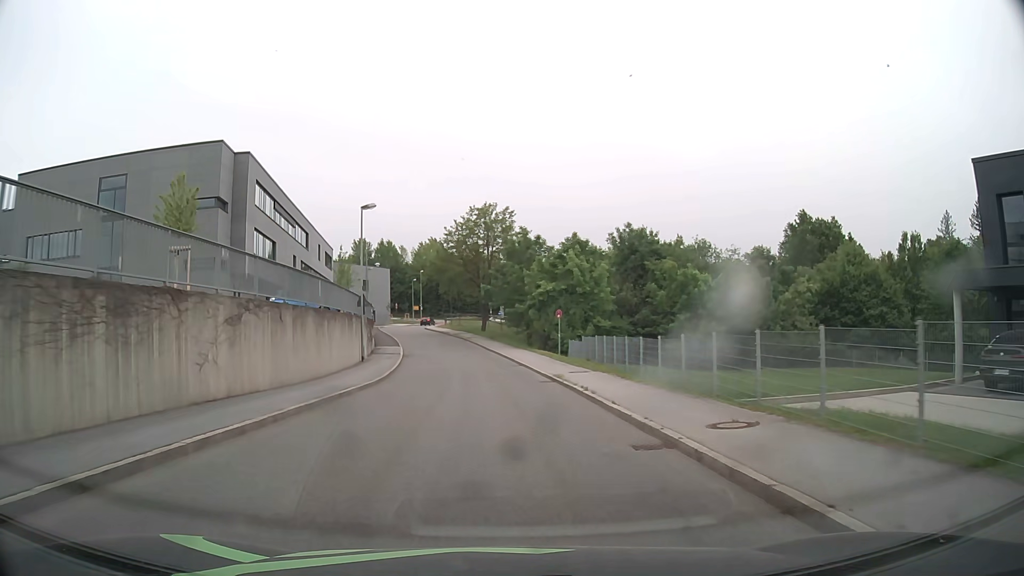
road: residential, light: Day
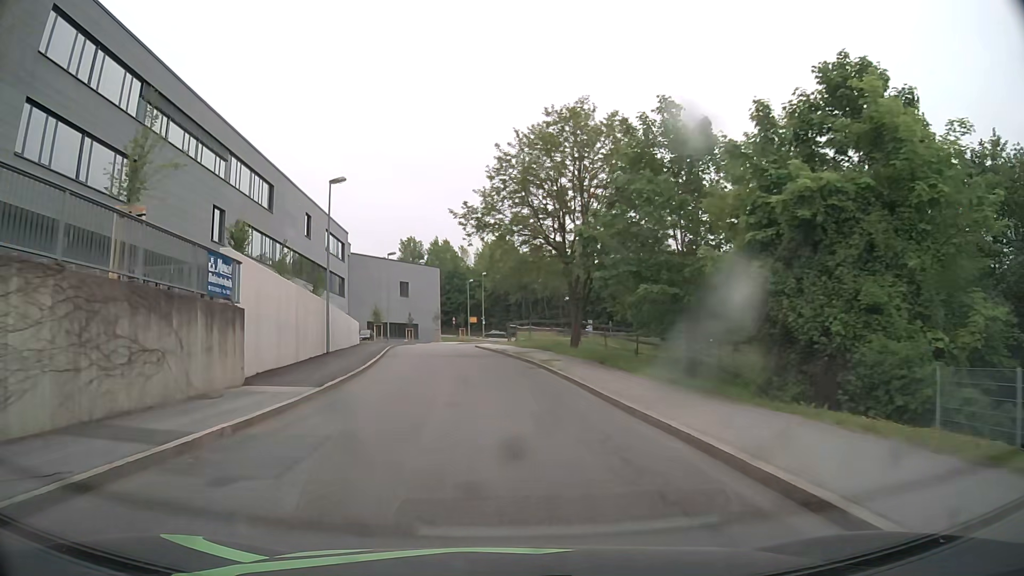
(-1.5, +34.7) m; -6°
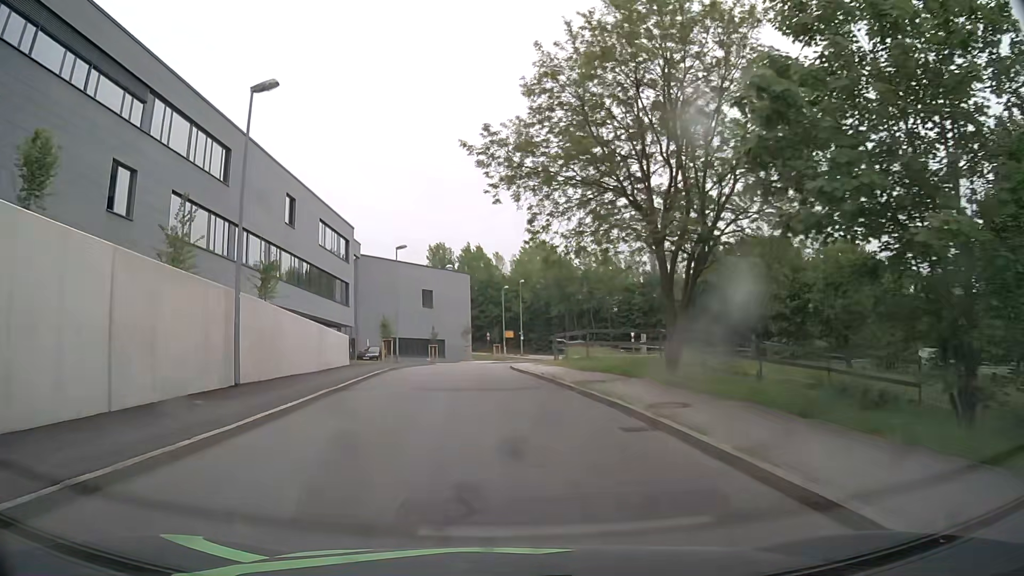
(-0.3, +14.2) m; -3°
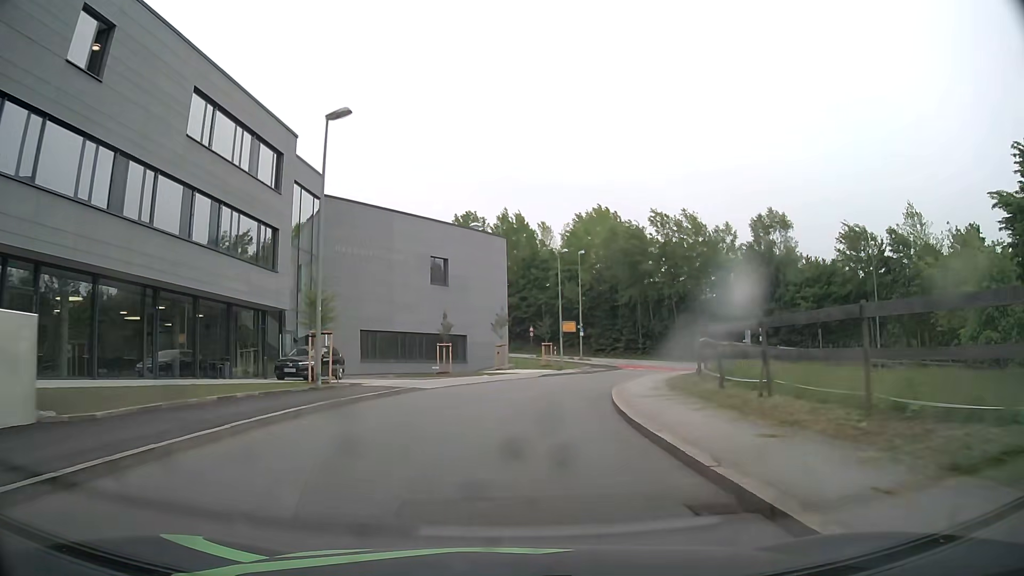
(-1.2, +28.3) m; -3°
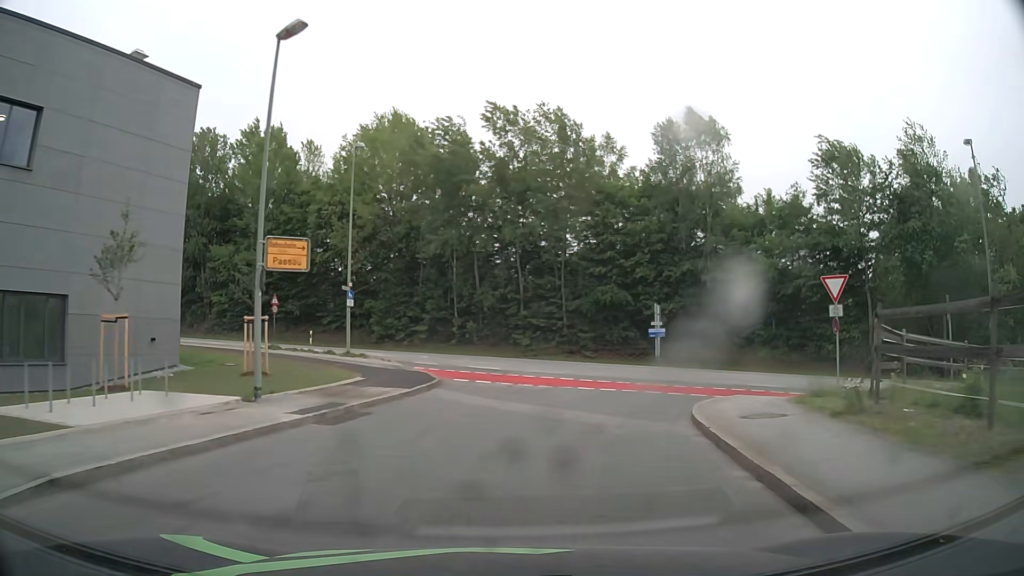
(+3.7, +31.2) m; +18°
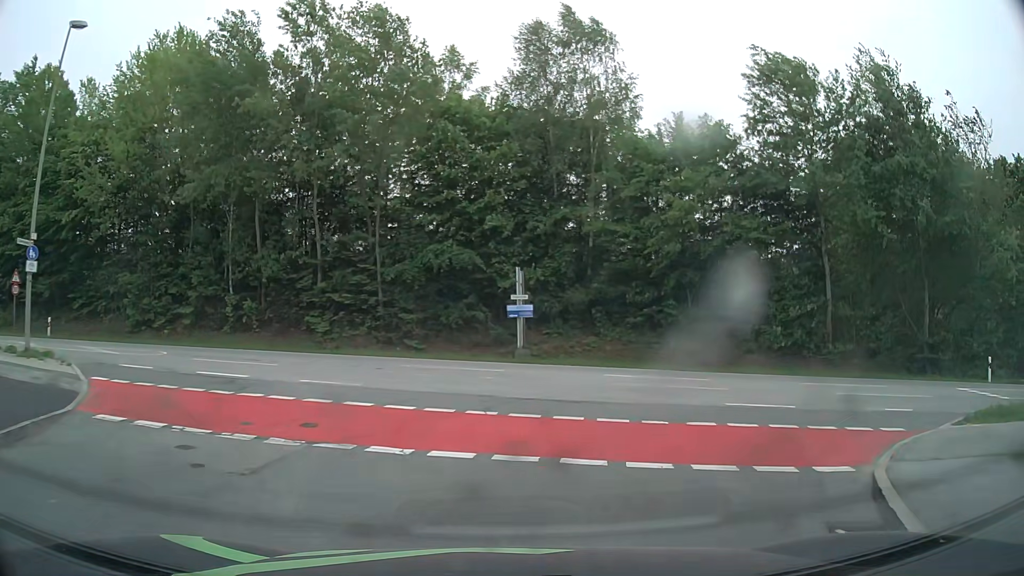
(+1.4, +13.0) m; +15°
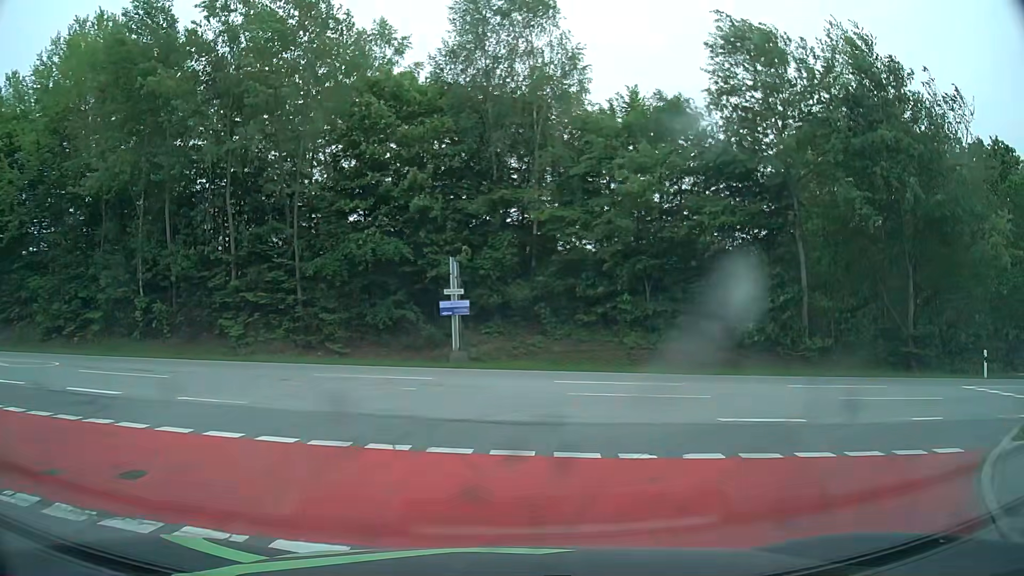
(+0.1, +3.2) m; +4°
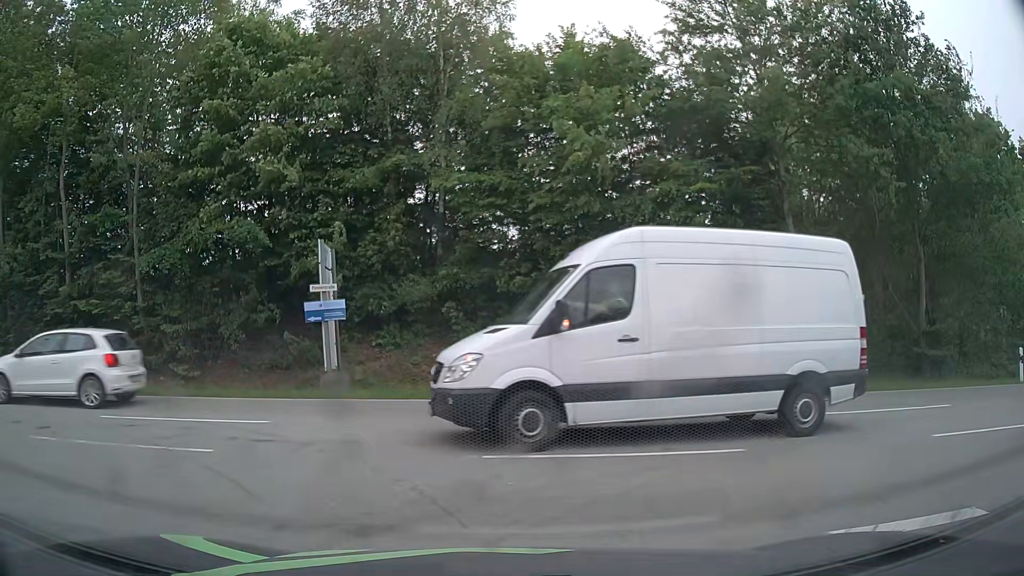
(+0.5, +6.0) m; +6°
